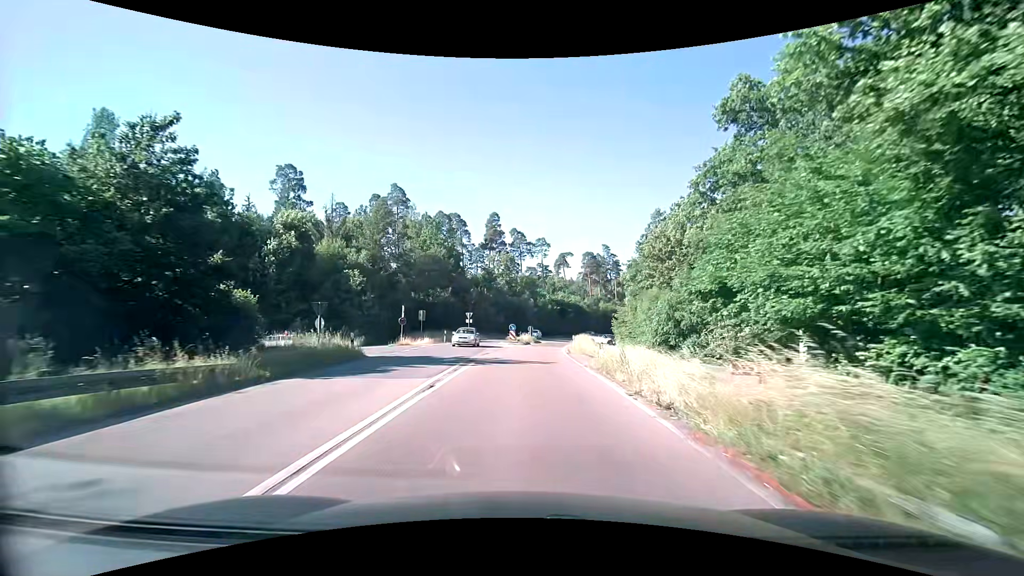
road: secondary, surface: asphalt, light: Day
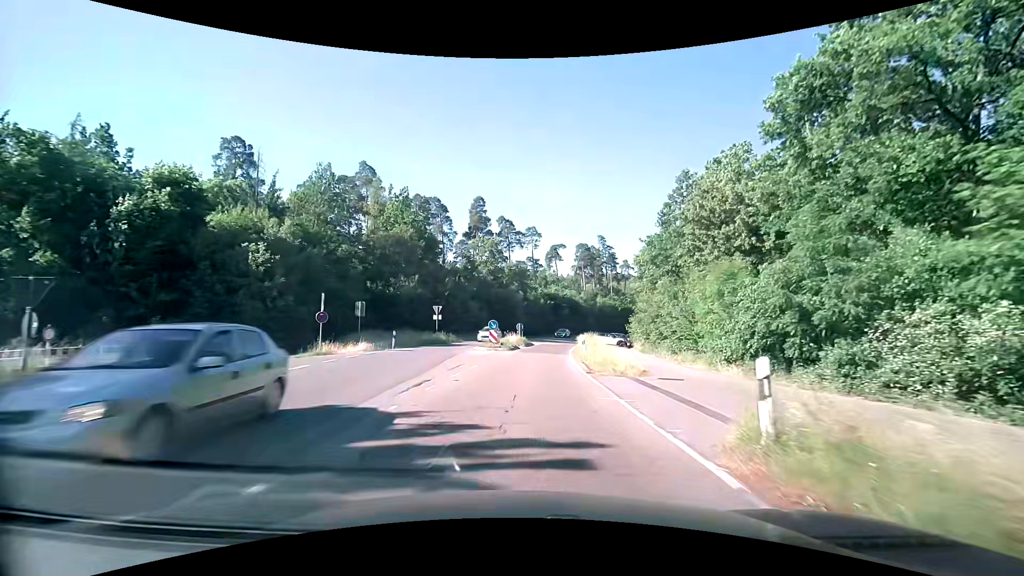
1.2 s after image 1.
(0.0, +14.5) m; +1°
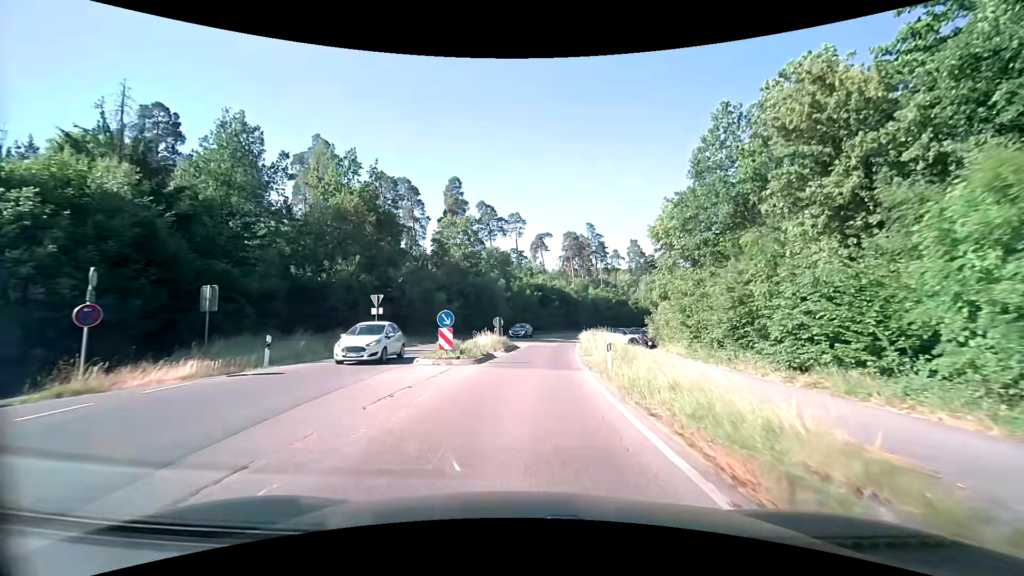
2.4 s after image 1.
(+0.1, +13.4) m; +2°
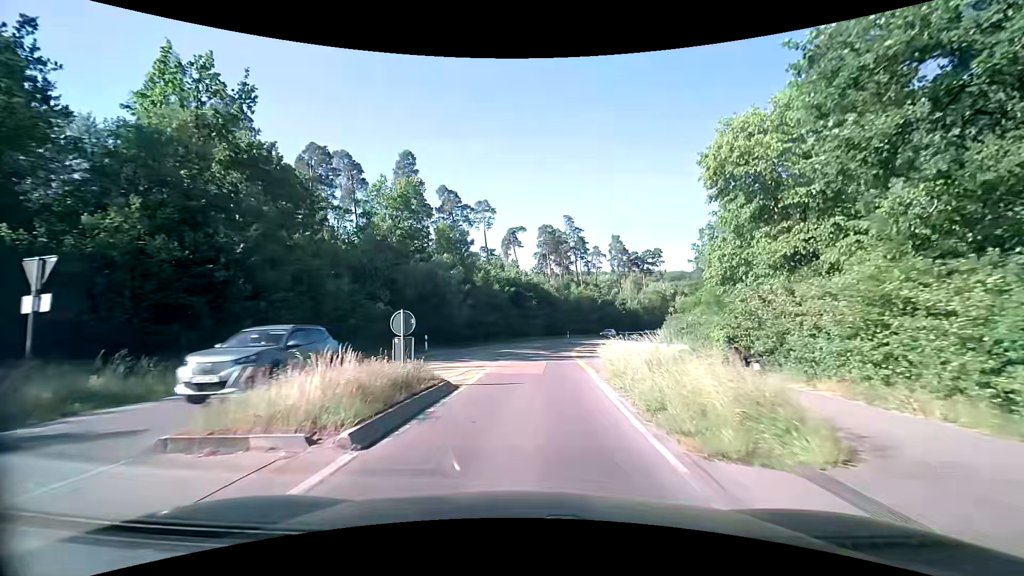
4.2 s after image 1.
(+0.4, +19.1) m; +2°
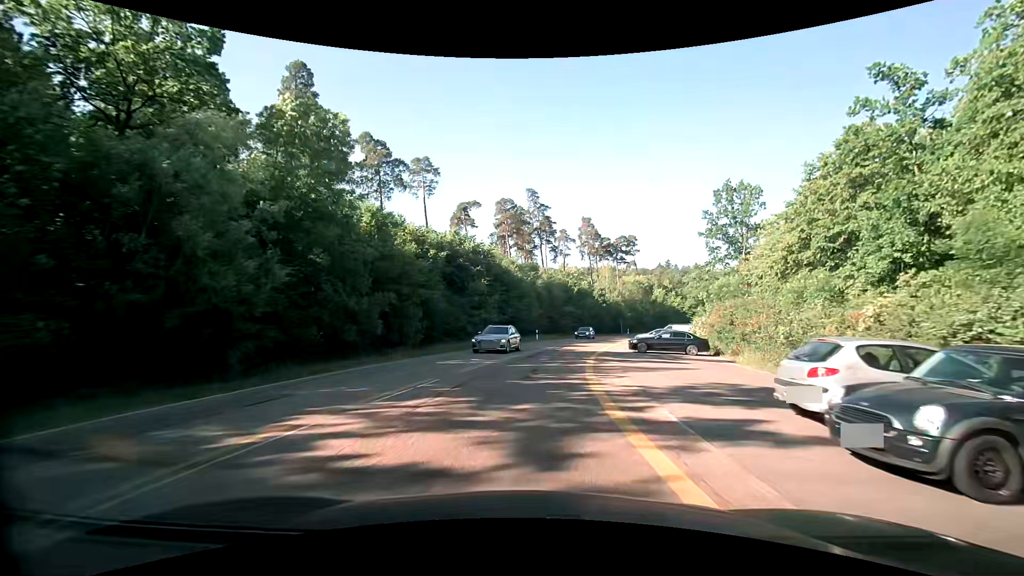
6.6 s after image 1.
(+1.3, +26.9) m; +5°
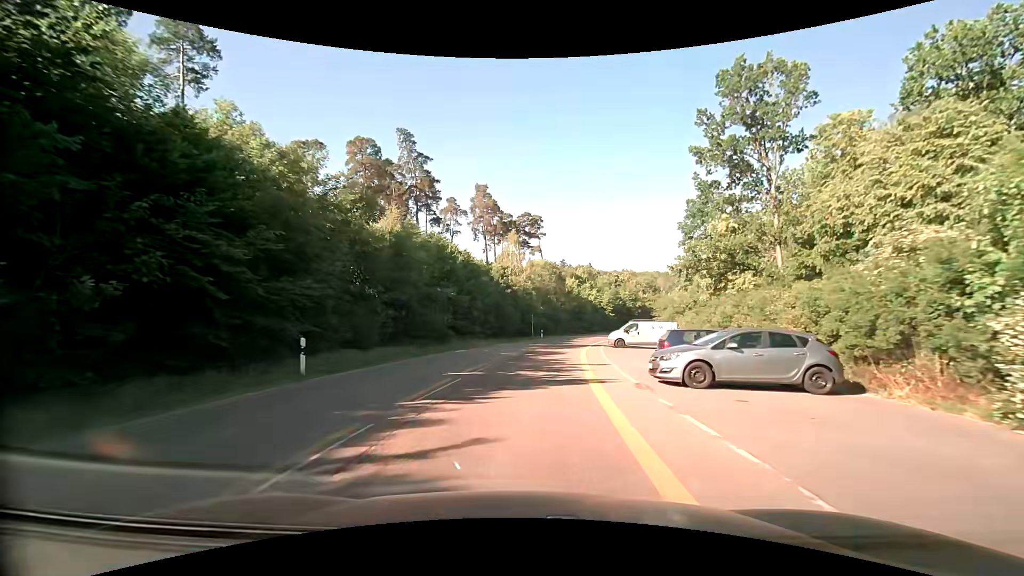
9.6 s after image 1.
(+3.9, +35.2) m; +12°
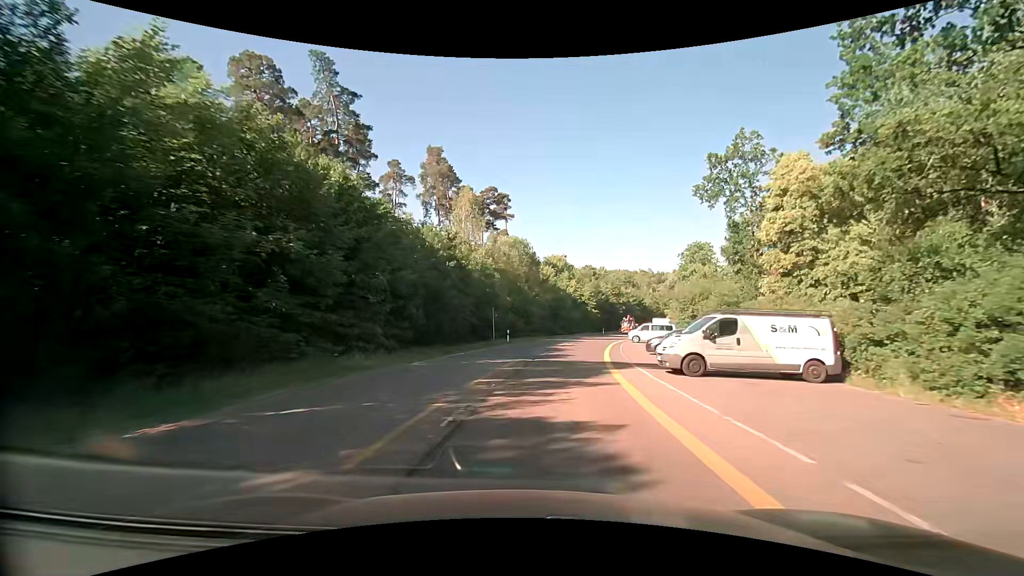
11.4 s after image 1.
(+0.5, +21.9) m; +4°
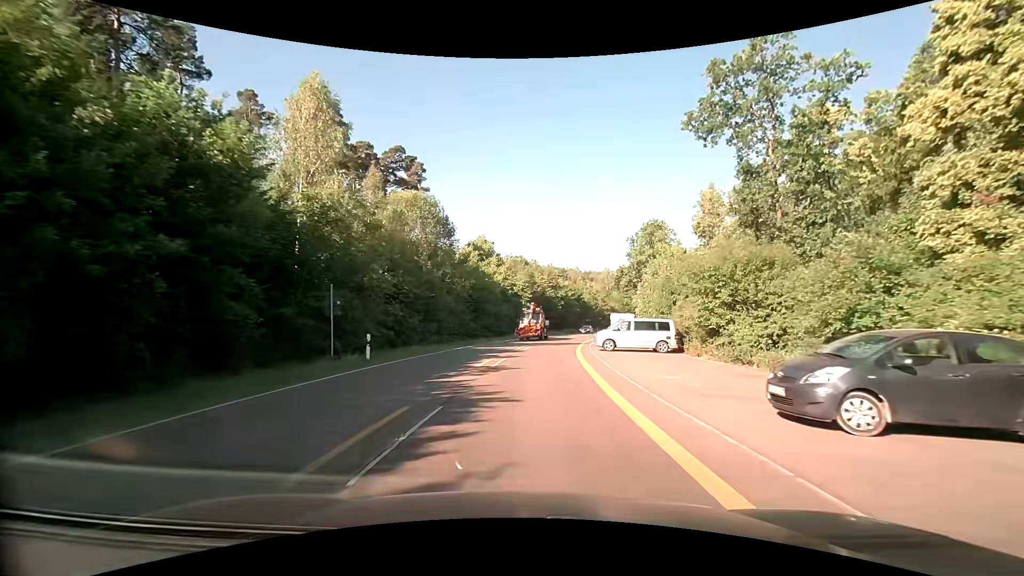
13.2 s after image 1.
(+1.5, +21.4) m; +9°
(0, +10) (+1, +20) (+1, +30) (+2, +40) (+4, +50) (+6, +60) (+8, +69) (+10, +79) (+13, +89) (+15, +98) m
